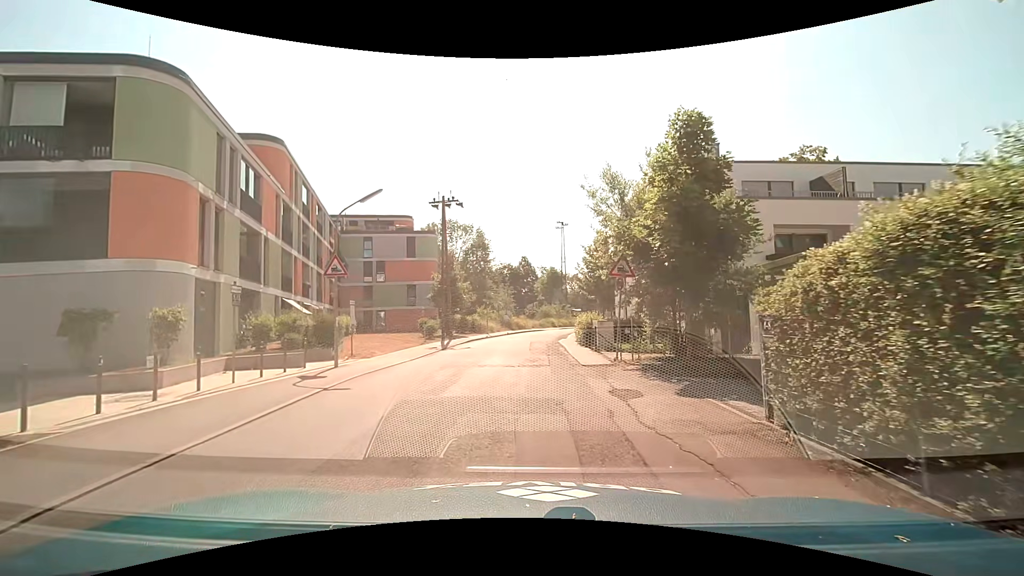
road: residential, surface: asphalt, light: Day
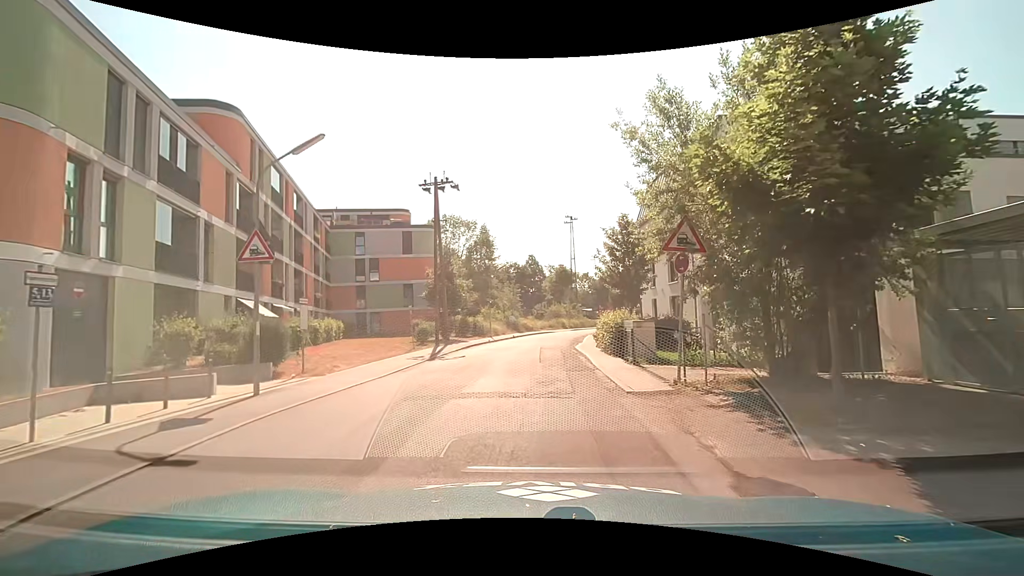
(0.0, +5.5) m; -1°
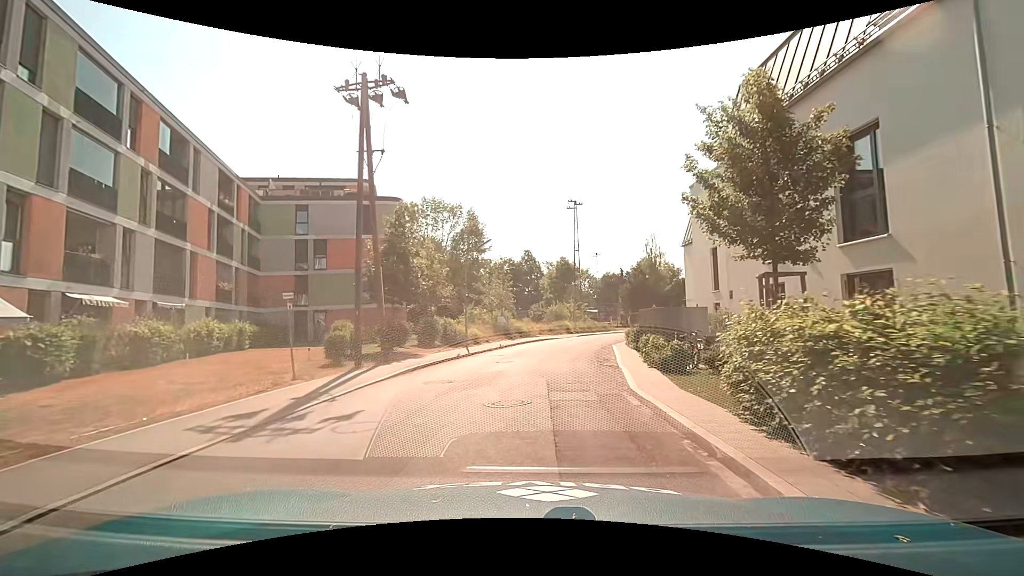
(-0.1, +13.5) m; +1°
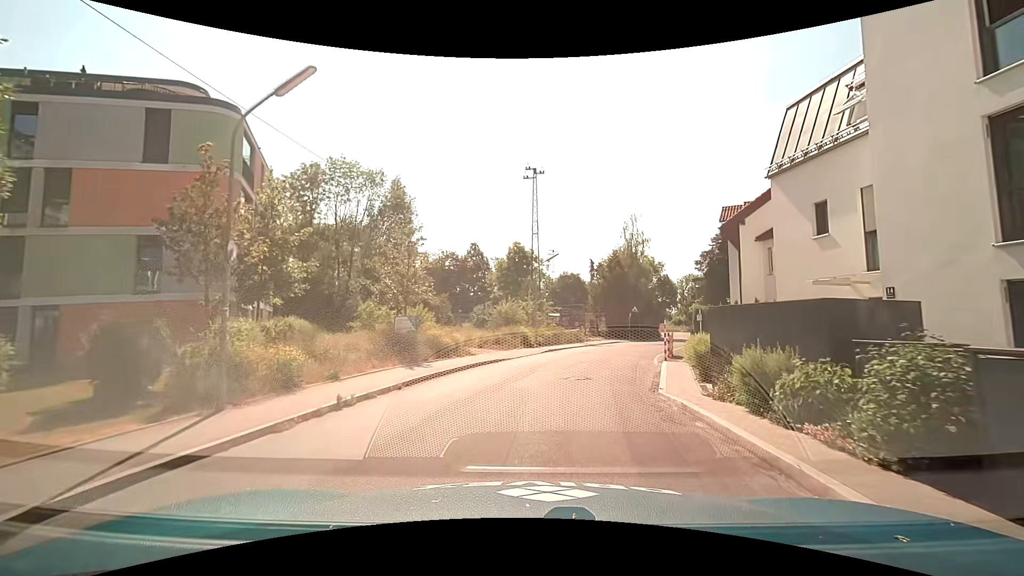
(+0.5, +18.7) m; +6°
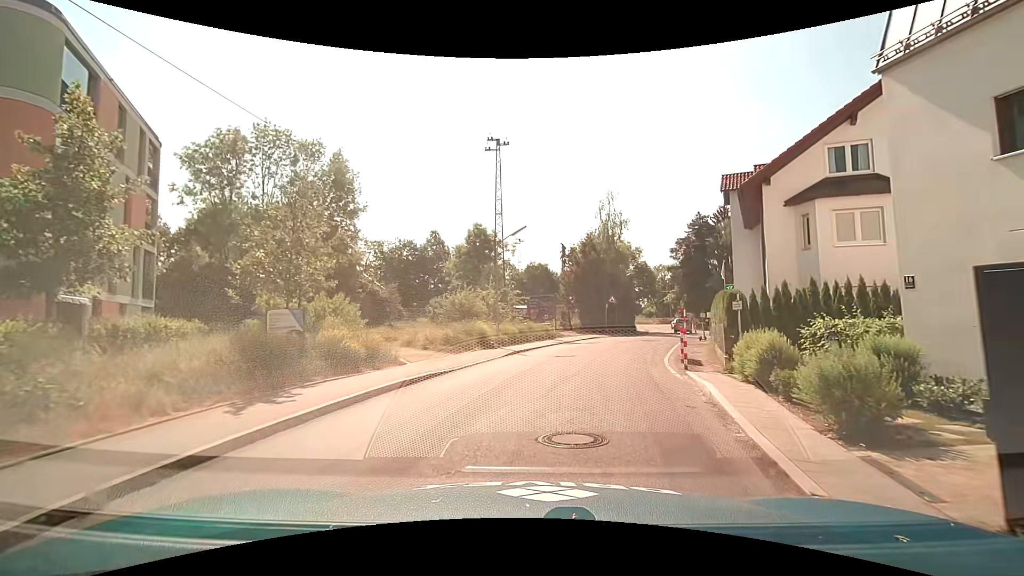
(+0.1, +7.3) m; +2°
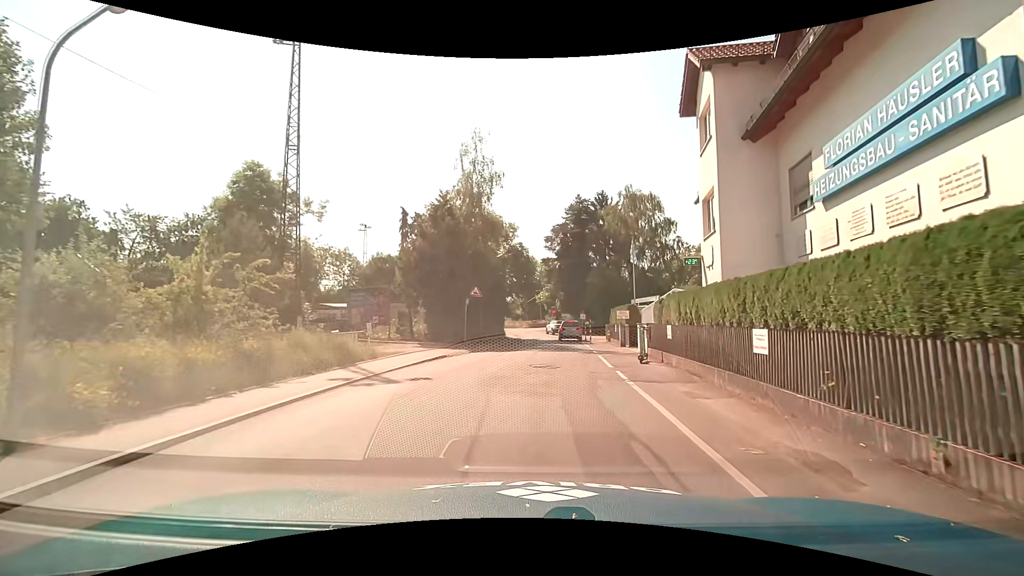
(+2.5, +17.4) m; +15°
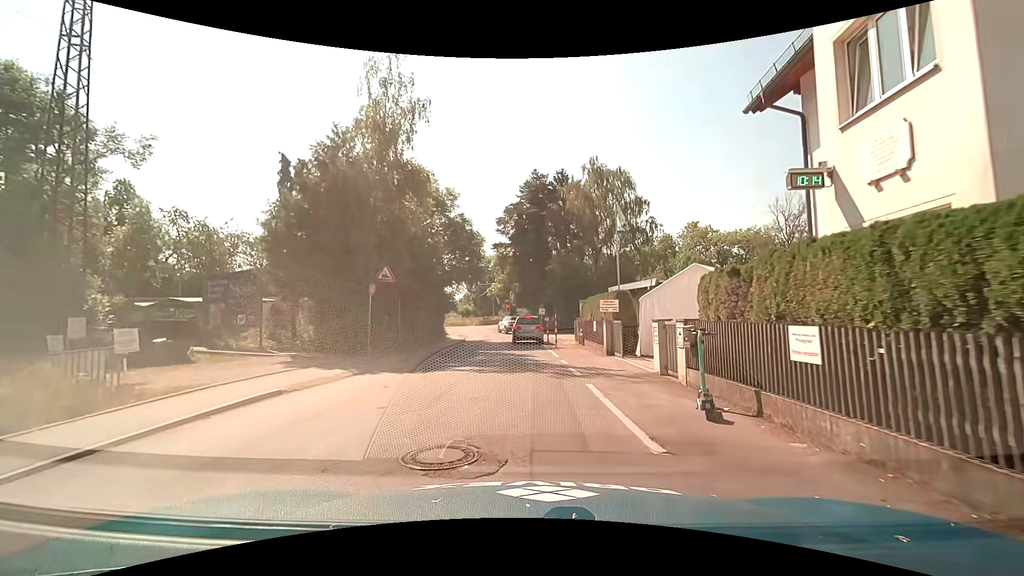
(+0.7, +10.2) m; +6°
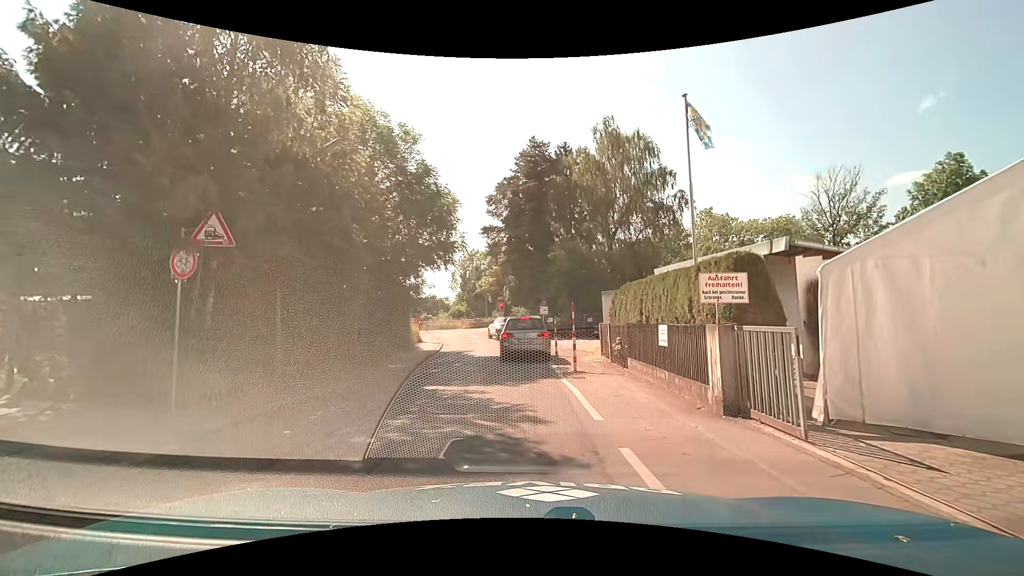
(0.0, +10.6) m; -1°
